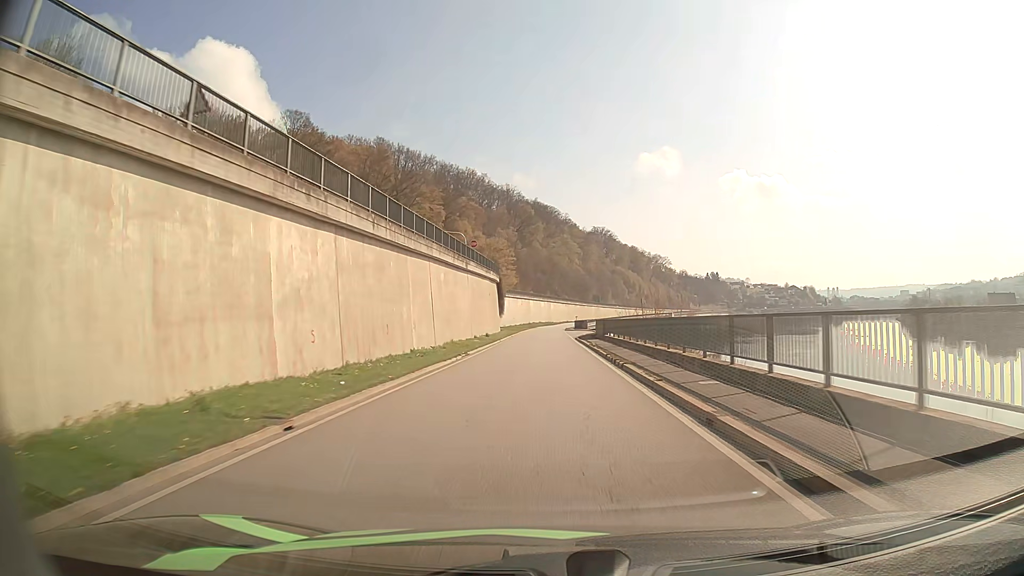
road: primary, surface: asphalt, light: Day
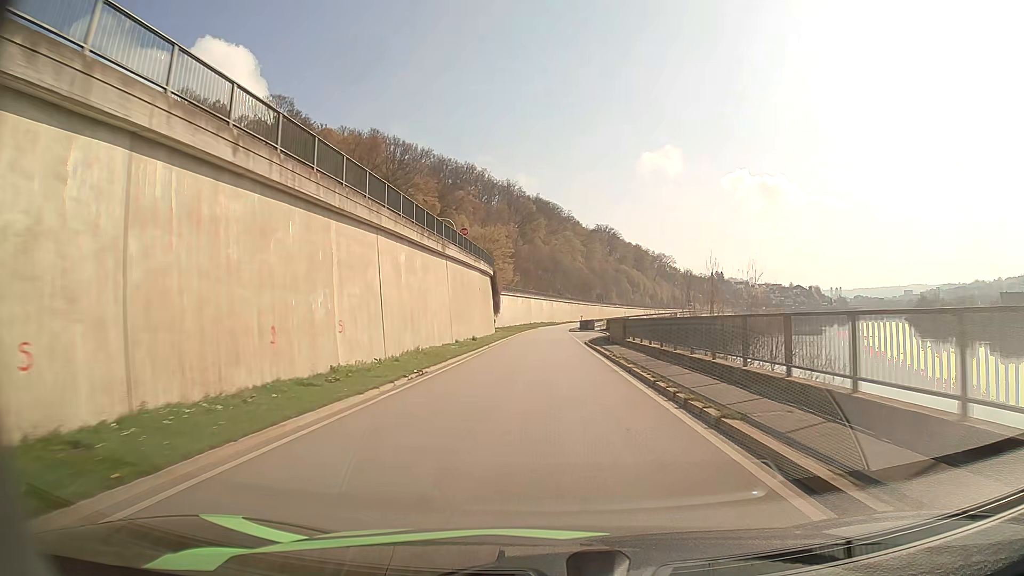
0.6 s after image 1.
(0.0, +10.8) m; 0°
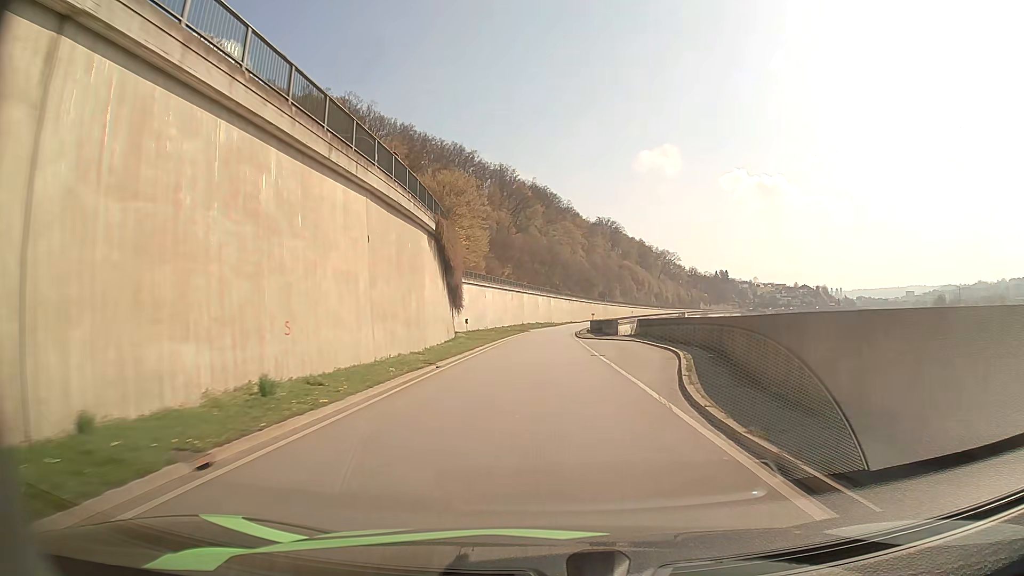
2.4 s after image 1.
(0.0, +32.0) m; 0°
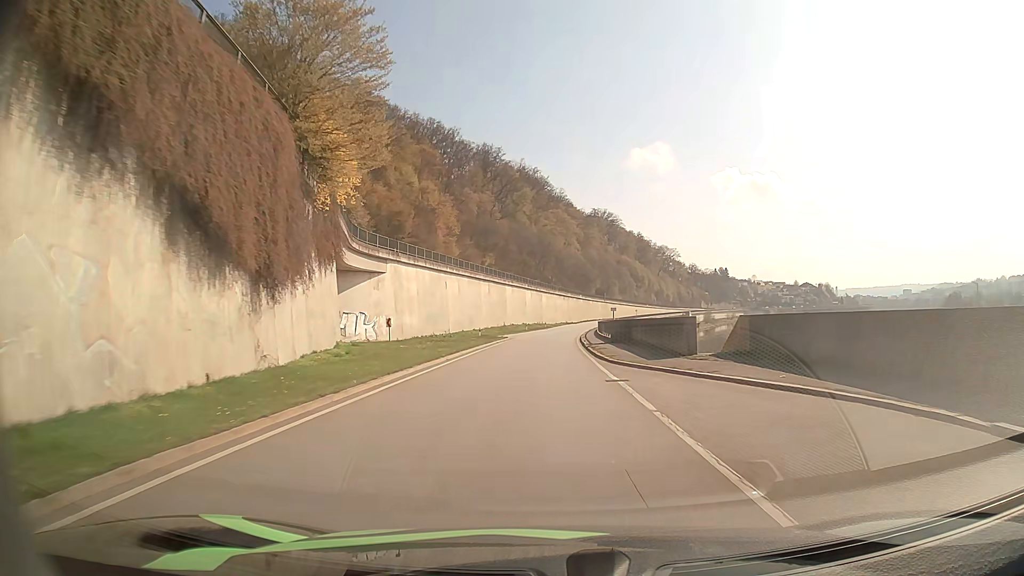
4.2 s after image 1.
(+0.4, +31.6) m; +1°
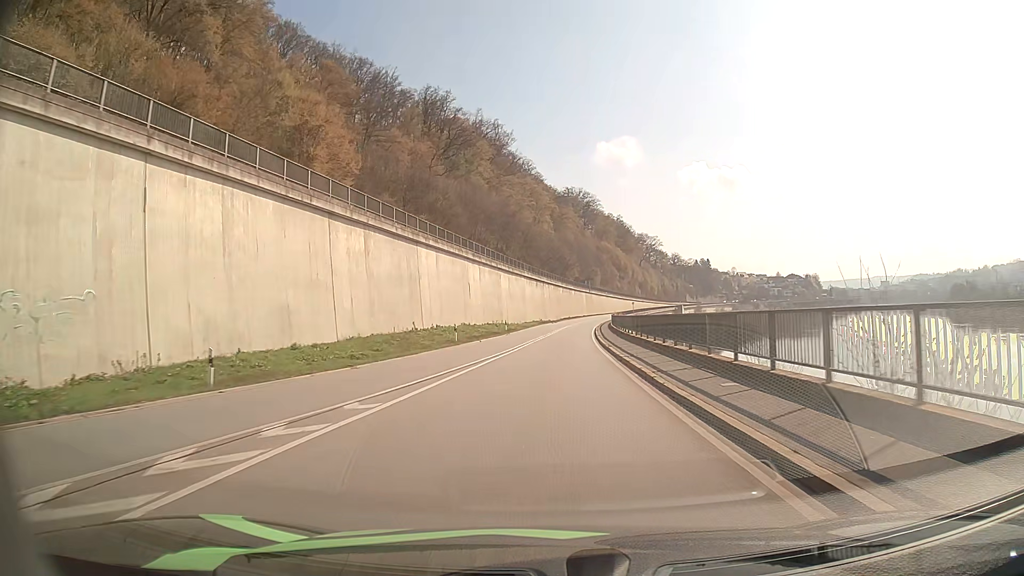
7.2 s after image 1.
(-0.1, +53.4) m; +2°
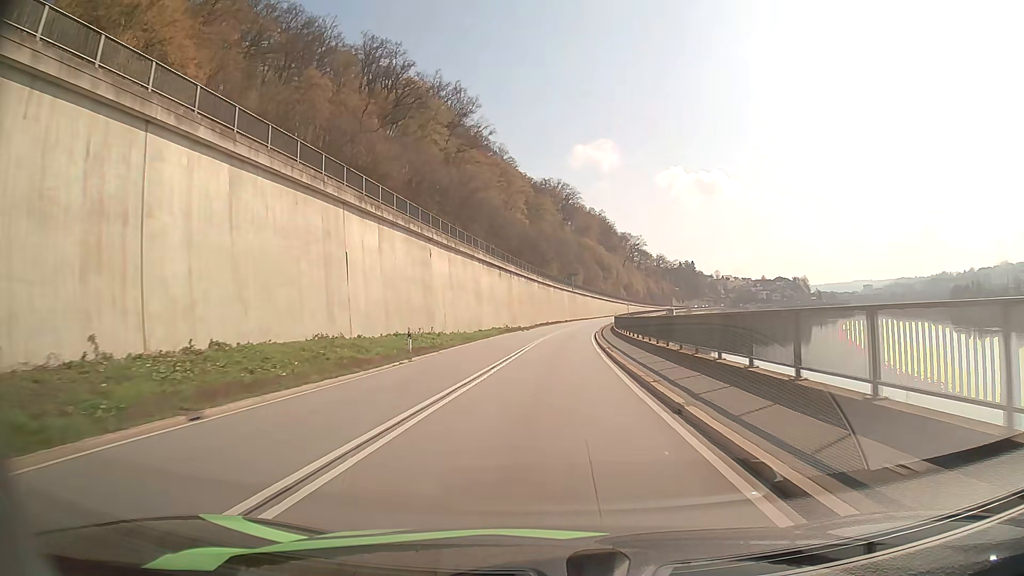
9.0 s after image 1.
(+0.7, +32.3) m; +2°
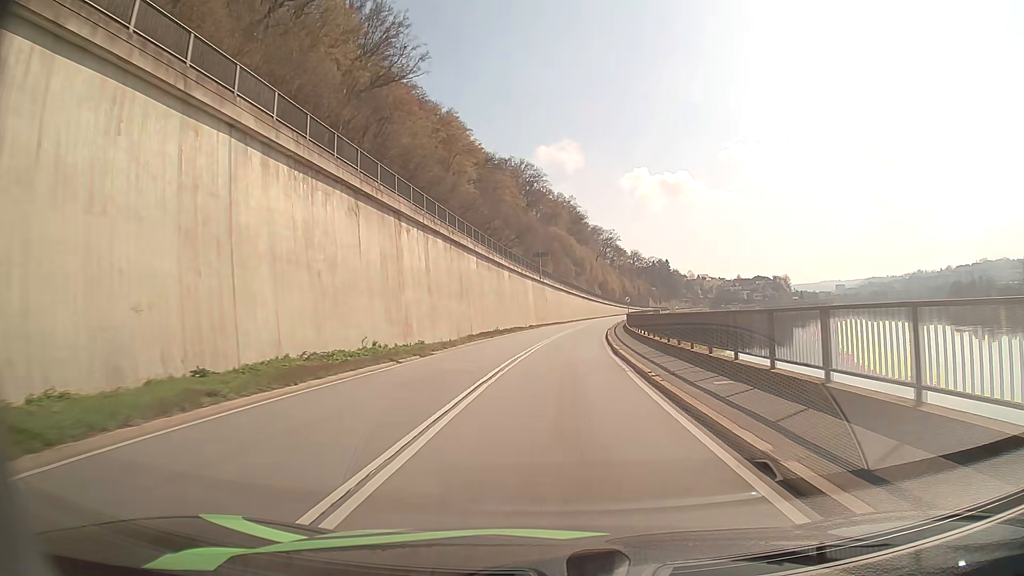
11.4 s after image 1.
(+1.1, +43.8) m; +3°
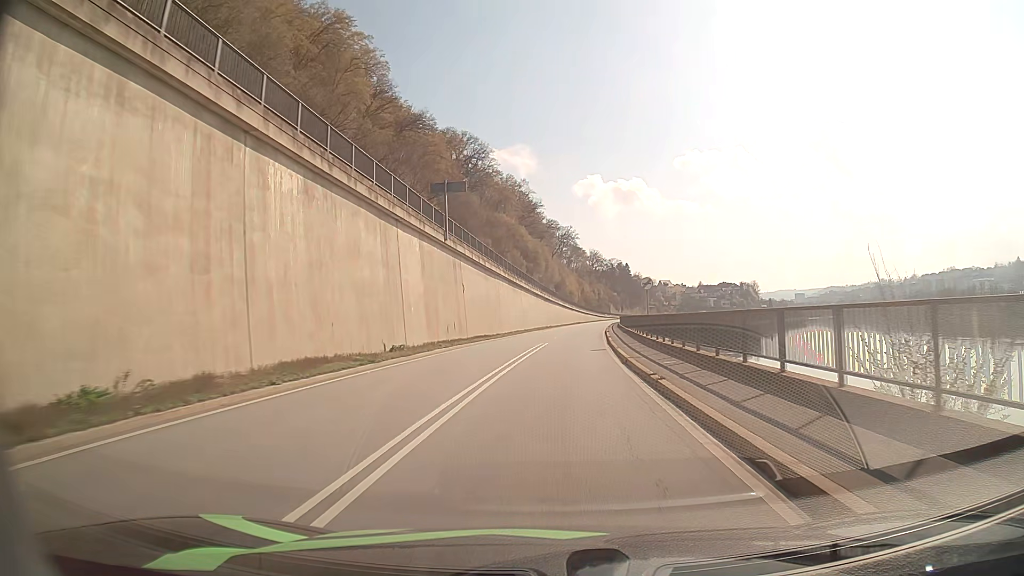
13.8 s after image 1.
(+2.1, +44.7) m; +5°
(0, +10) (0, +20) (+1, +30) (+1, +40) (+2, +50) (+2, +60) (+3, +70) (+4, +80) (+5, +90) (+6, +100) m
